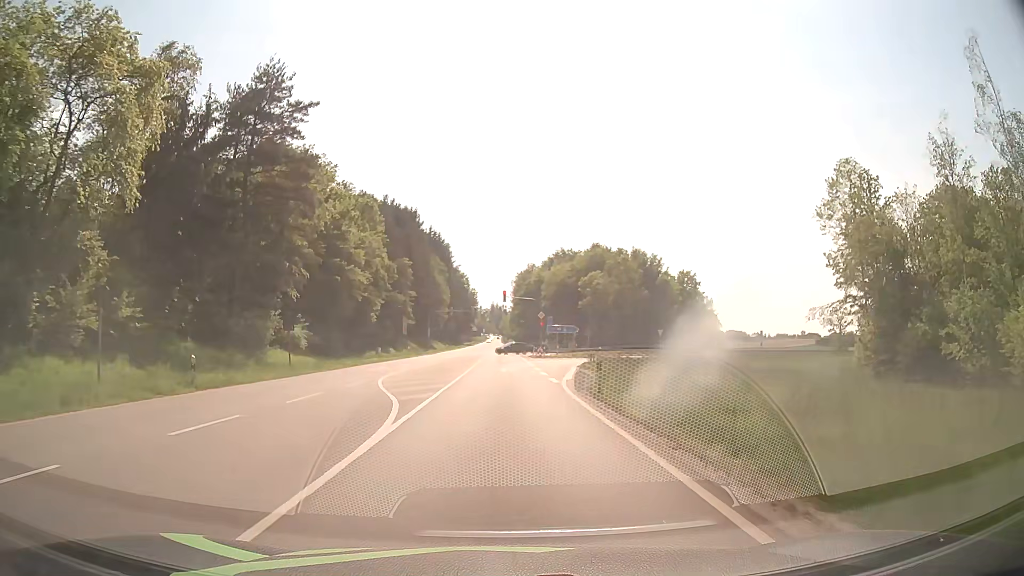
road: primary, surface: asphalt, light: Day
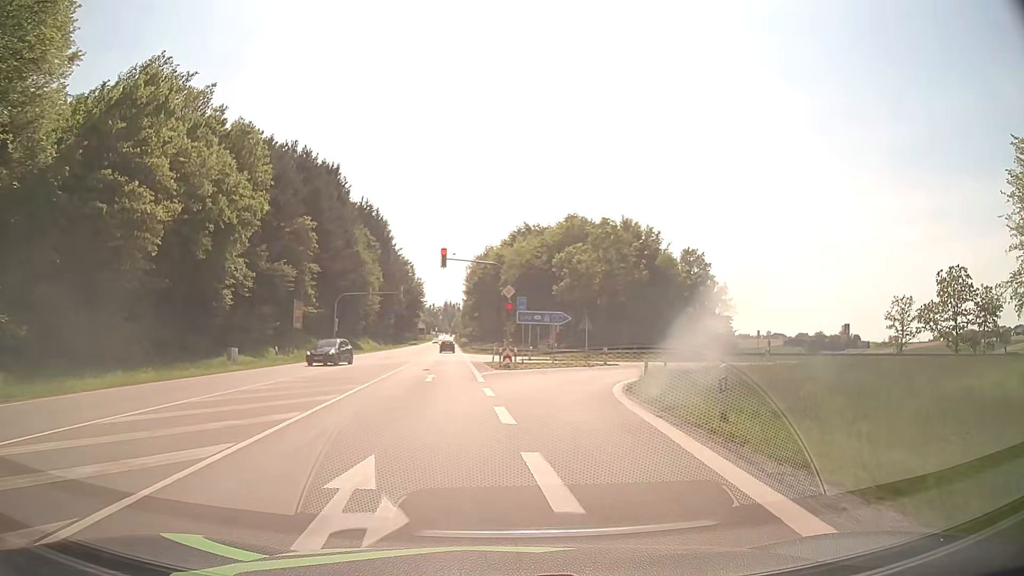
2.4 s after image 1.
(+0.8, +30.3) m; +4°
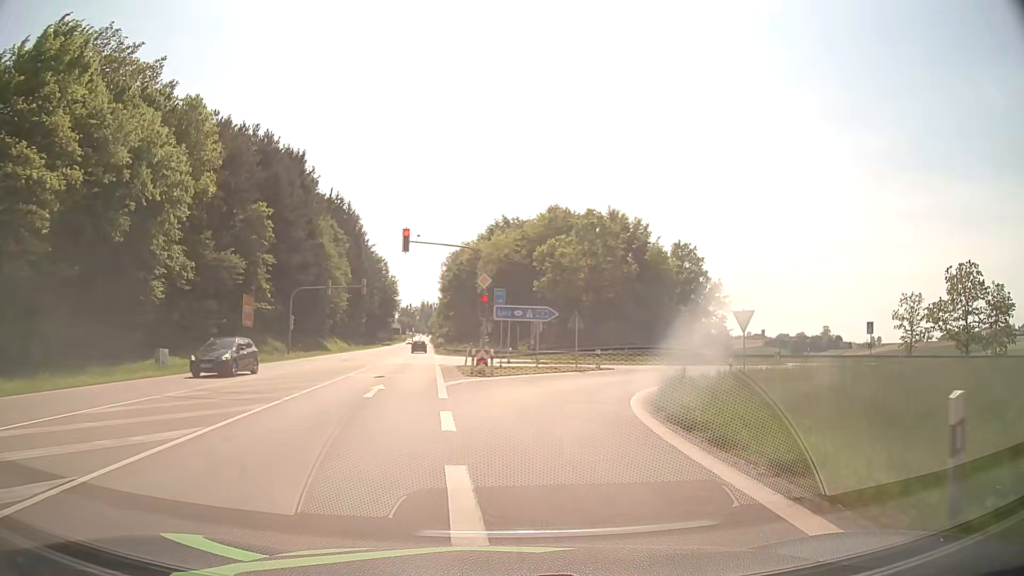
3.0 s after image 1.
(+0.1, +6.8) m; +2°
(0, +10) (+2, +20) (+5, +29) (+11, +37) (+19, +44) (+28, +47) (+38, +49) (+48, +50) (+58, +50) (+68, +51) m
